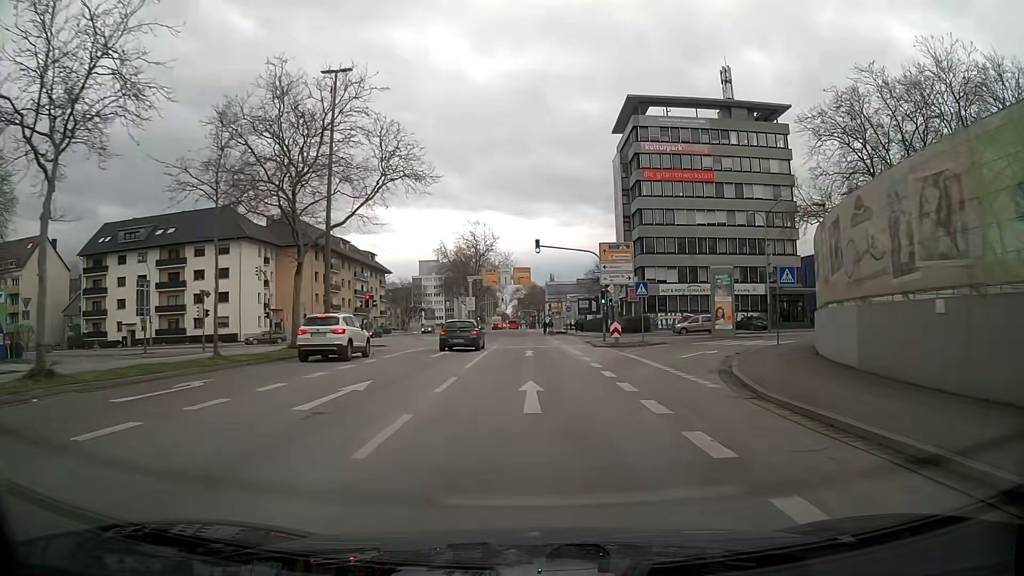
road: secondary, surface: asphalt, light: Day
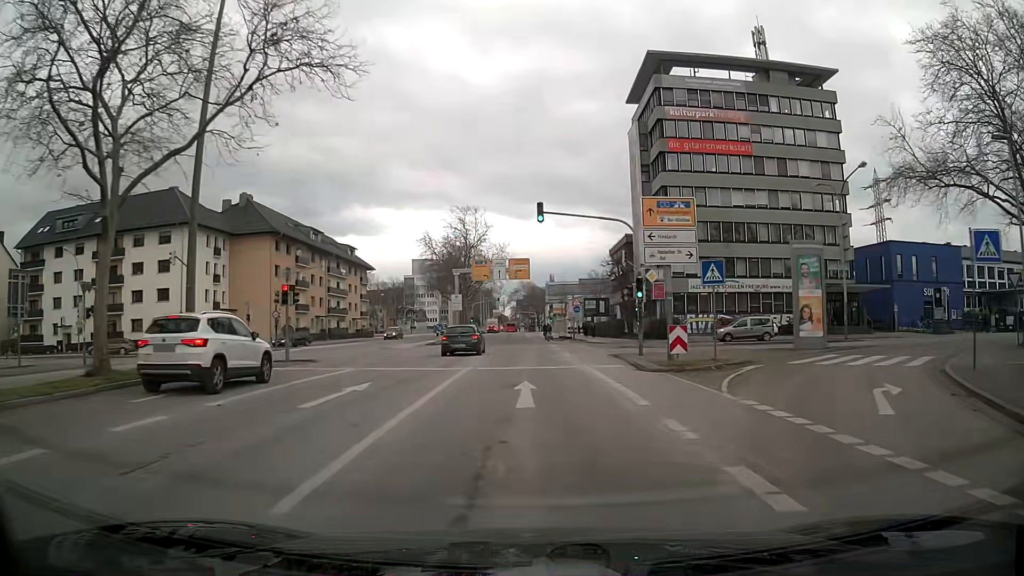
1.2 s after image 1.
(0.0, +14.0) m; 0°
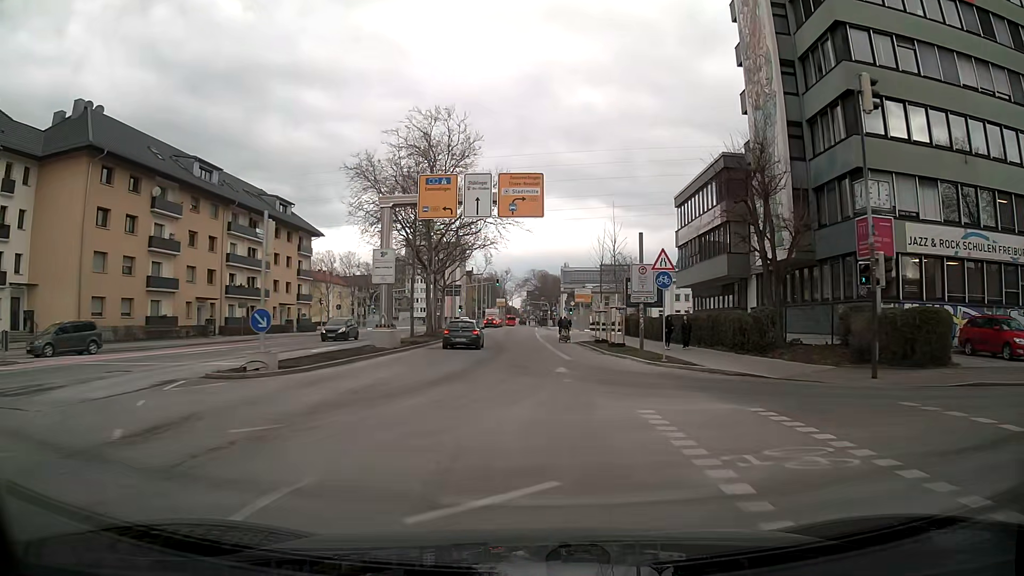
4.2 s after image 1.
(-0.2, +35.0) m; -1°
(0, +10) (0, +20) (0, +30) (0, +40) (-1, +50) (-1, +60) (-1, +70) (-1, +80) (-2, +90) (-1, +100) m
